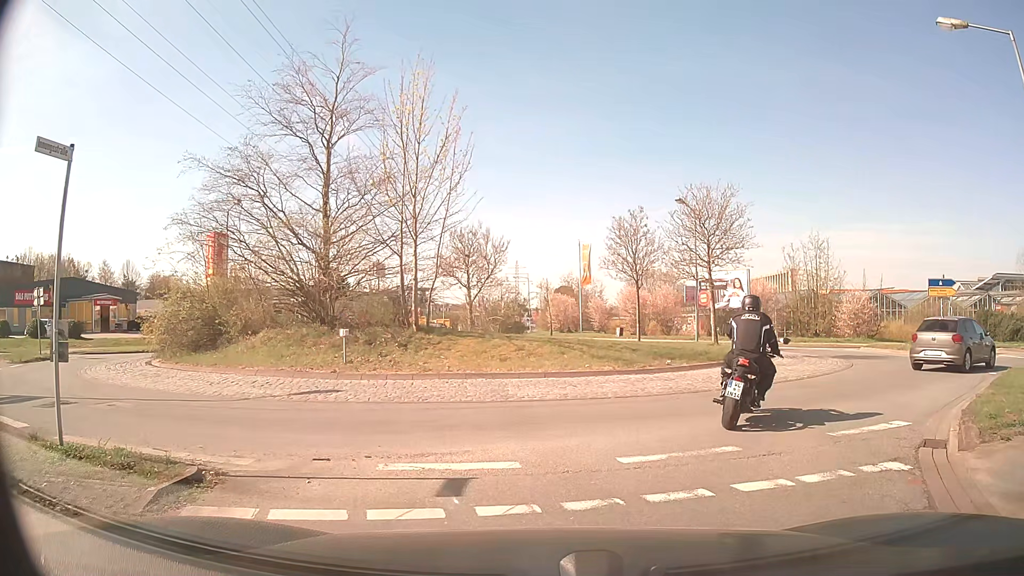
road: residential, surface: asphalt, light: Day
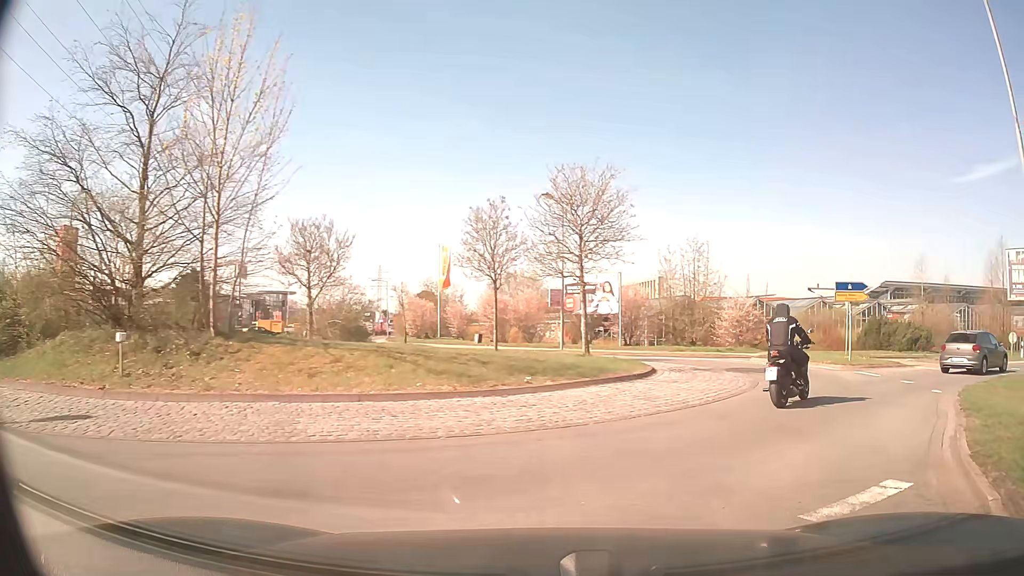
(+0.4, +3.9) m; +11°
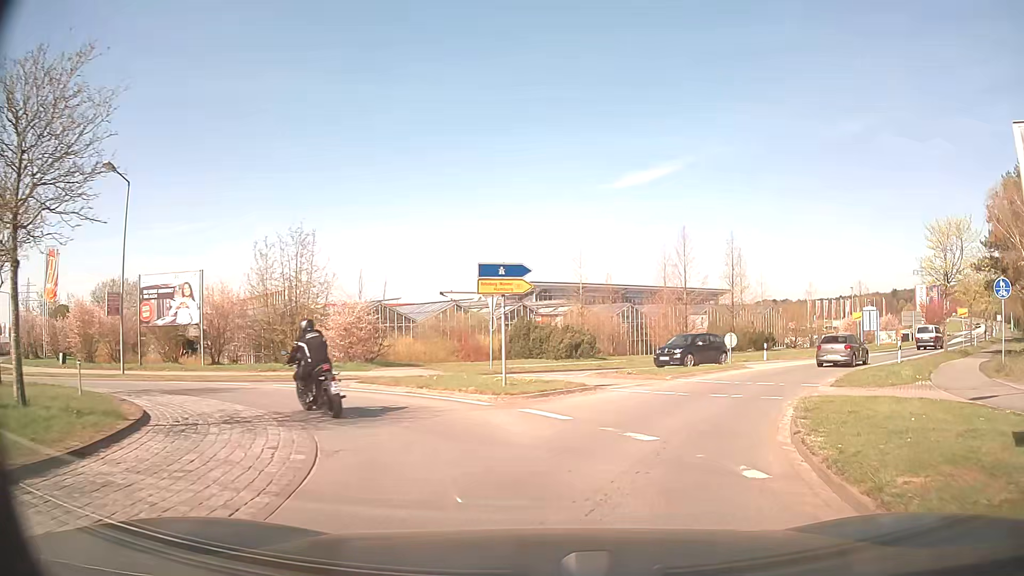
(+2.9, +8.8) m; +32°
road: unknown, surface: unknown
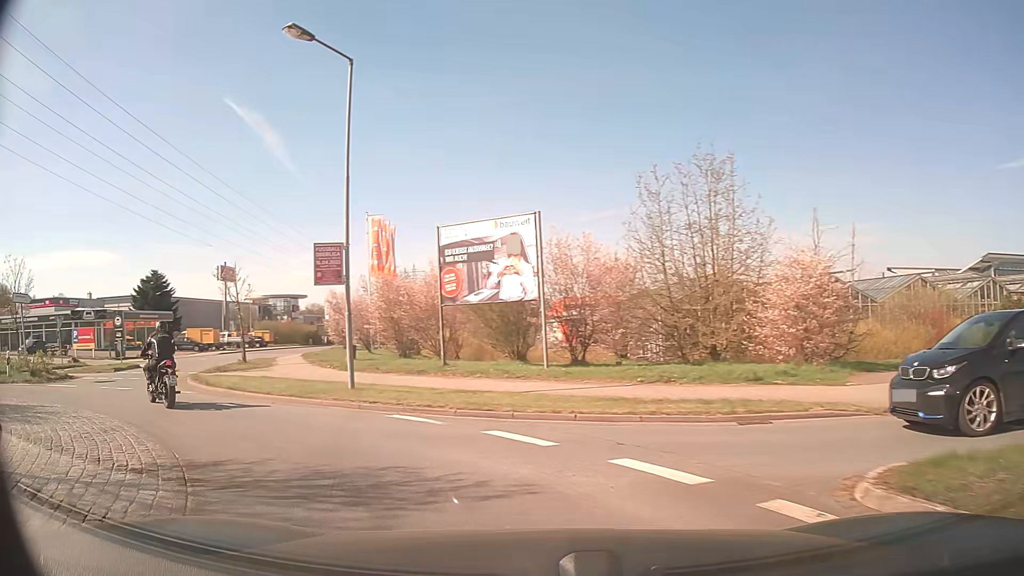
(-3.0, +13.5) m; -36°
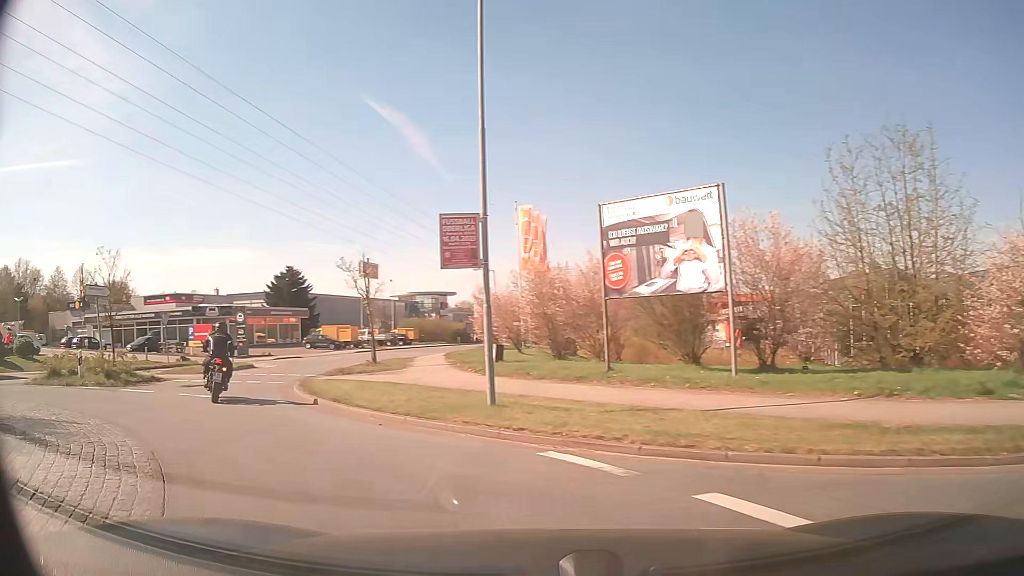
(-0.4, +3.6) m; -12°
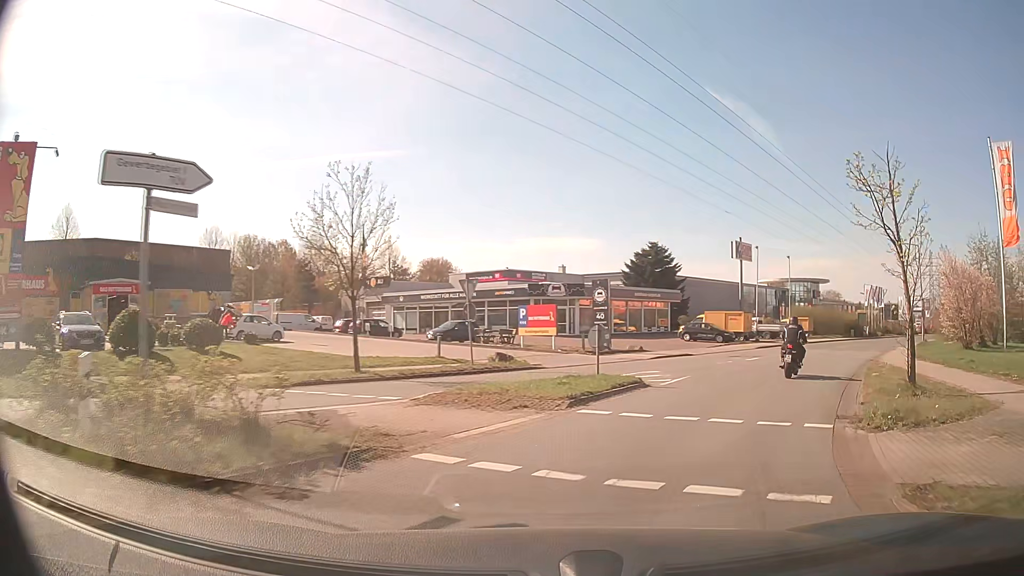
(-6.9, +14.3) m; -32°
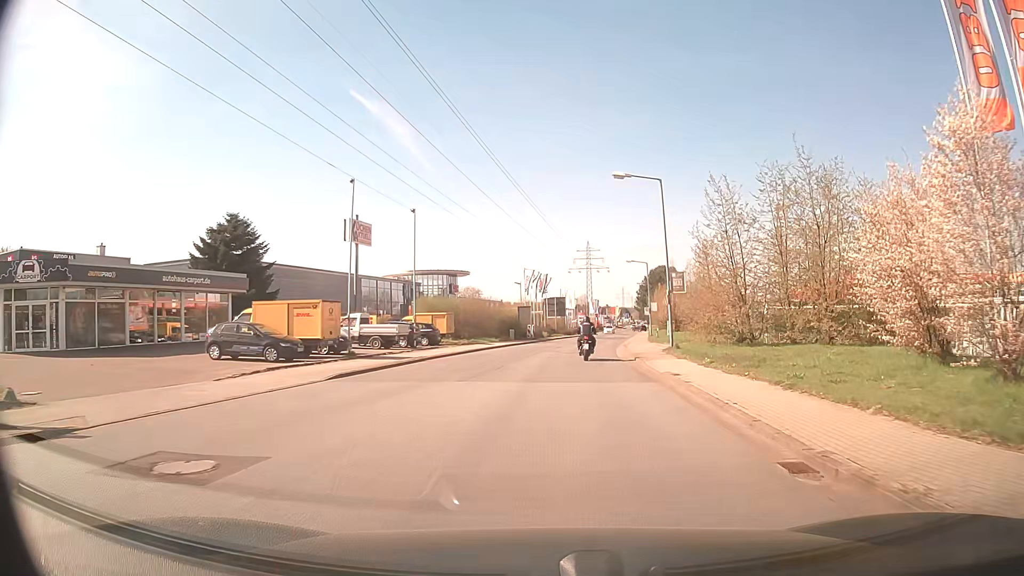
(+8.7, +23.4) m; +32°
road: residential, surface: asphalt
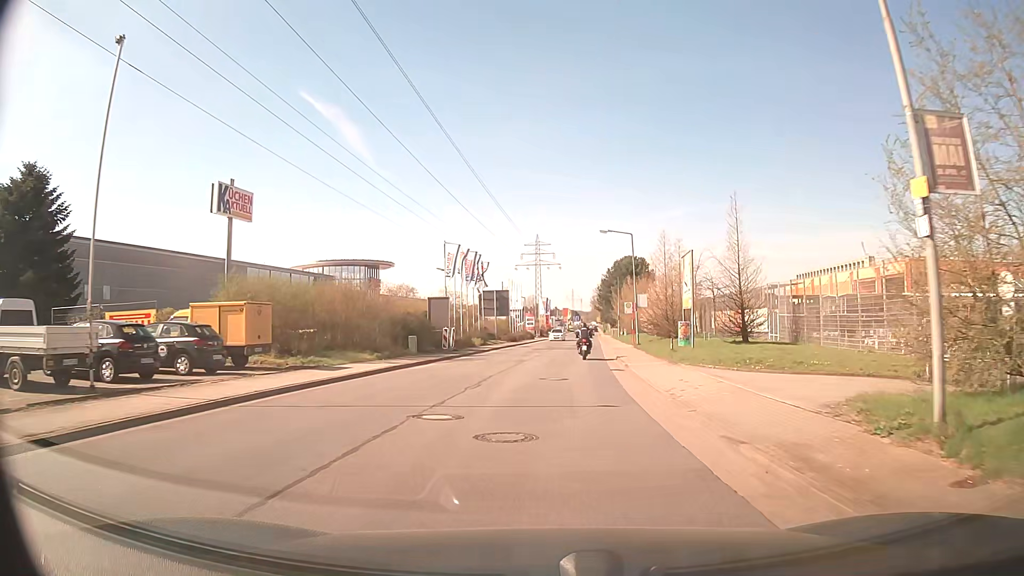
(+1.1, +23.9) m; +5°
(0, +10) (0, +20) (+1, +30) (+2, +40) (+3, +50) (+4, +60) (+4, +70) (+5, +80) (+6, +90) (+7, +100) m
